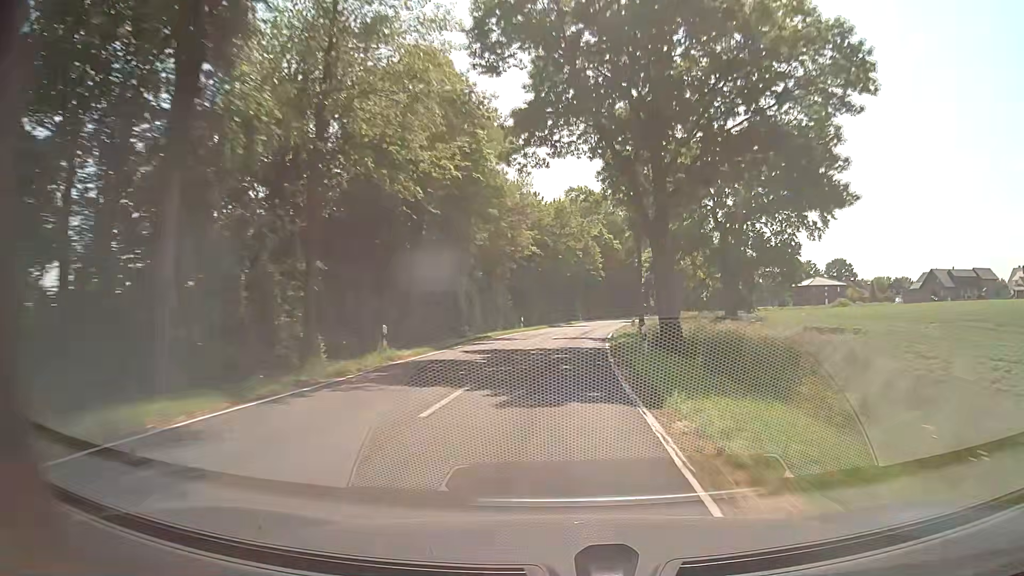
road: tertiary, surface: asphalt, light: Day
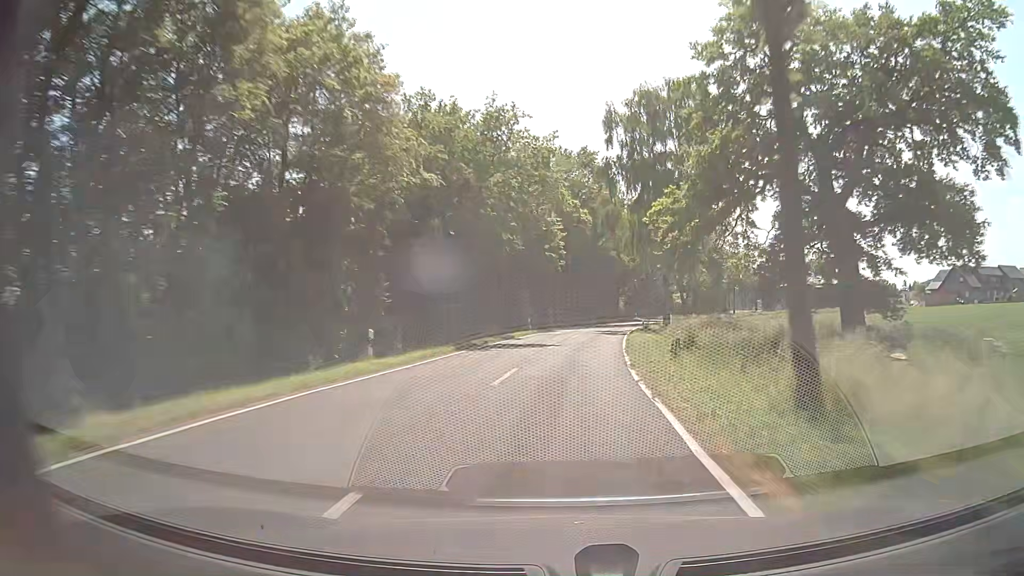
(+0.9, +31.6) m; +3°
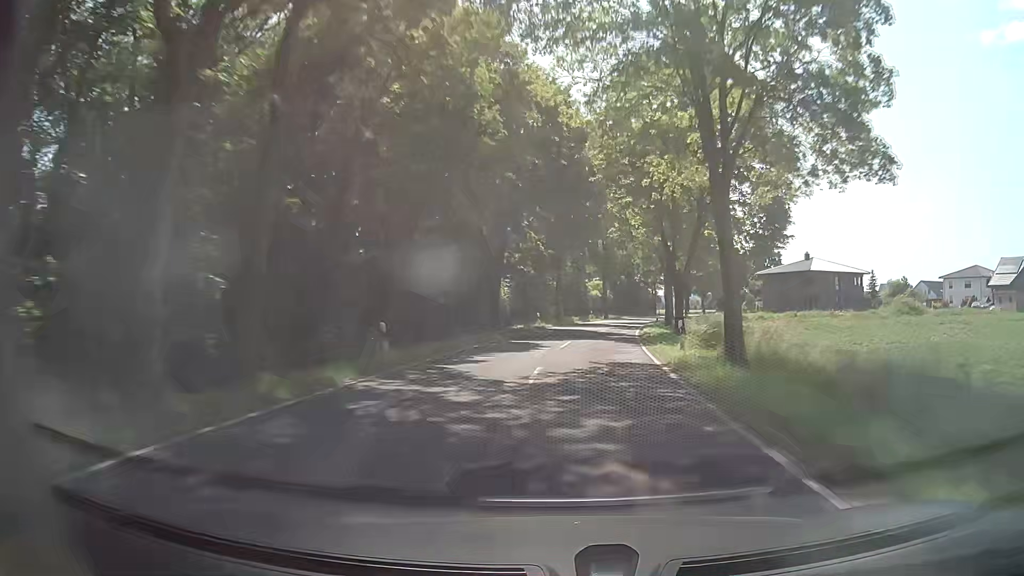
(+5.8, +60.9) m; +11°
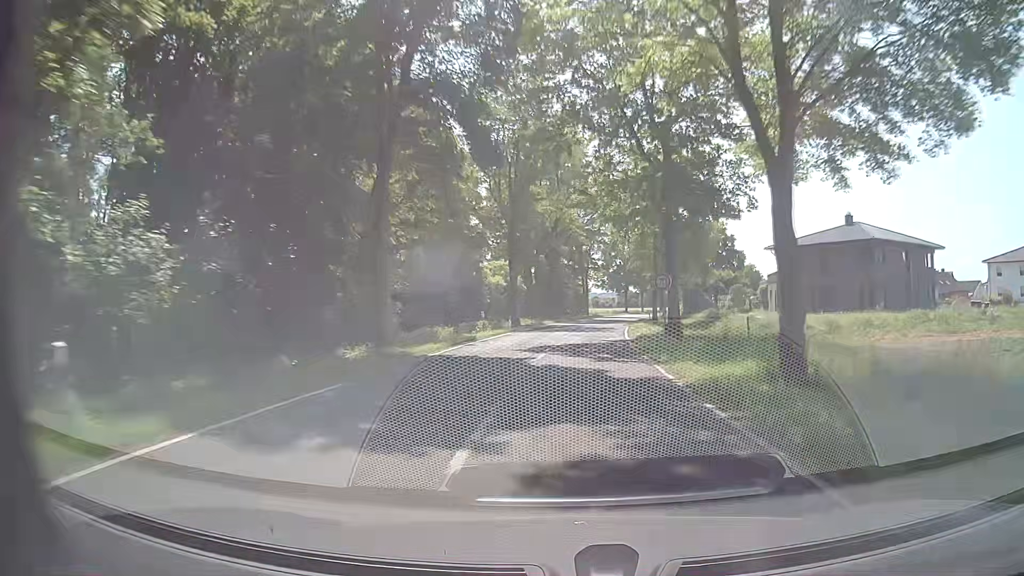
(+3.0, +41.3) m; +8°
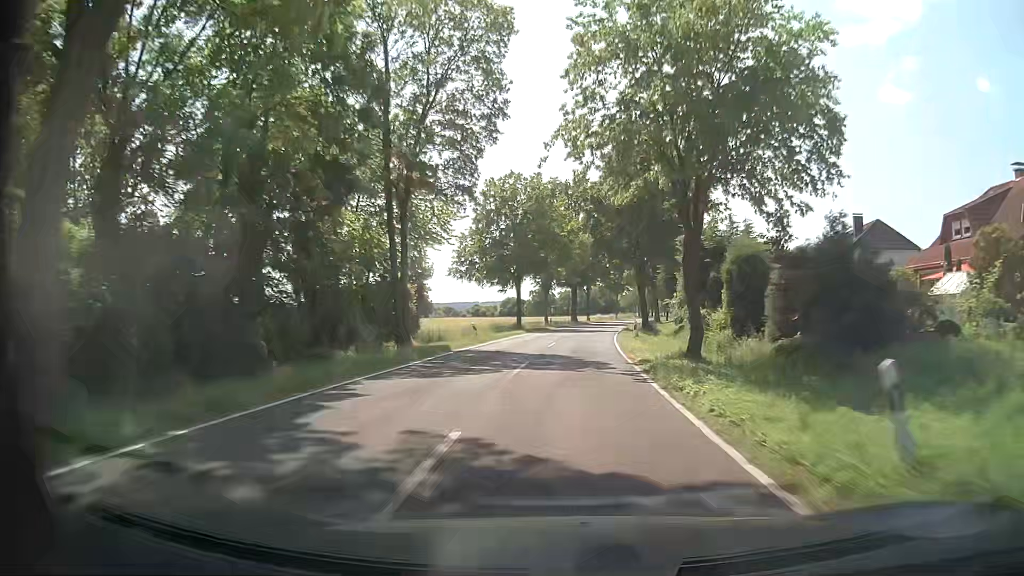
(+5.6, +61.1) m; +10°
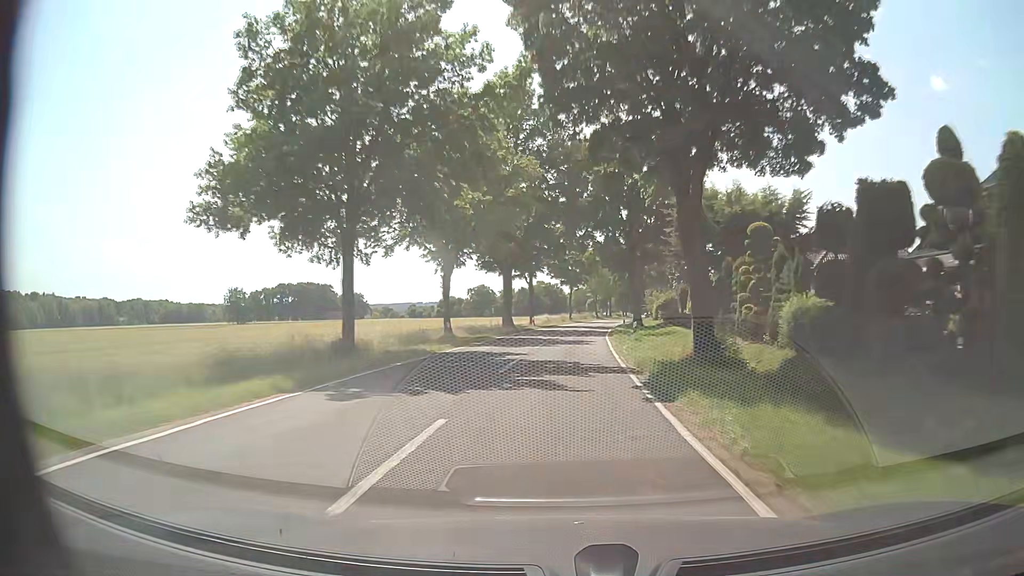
(+1.7, +36.0) m; +5°
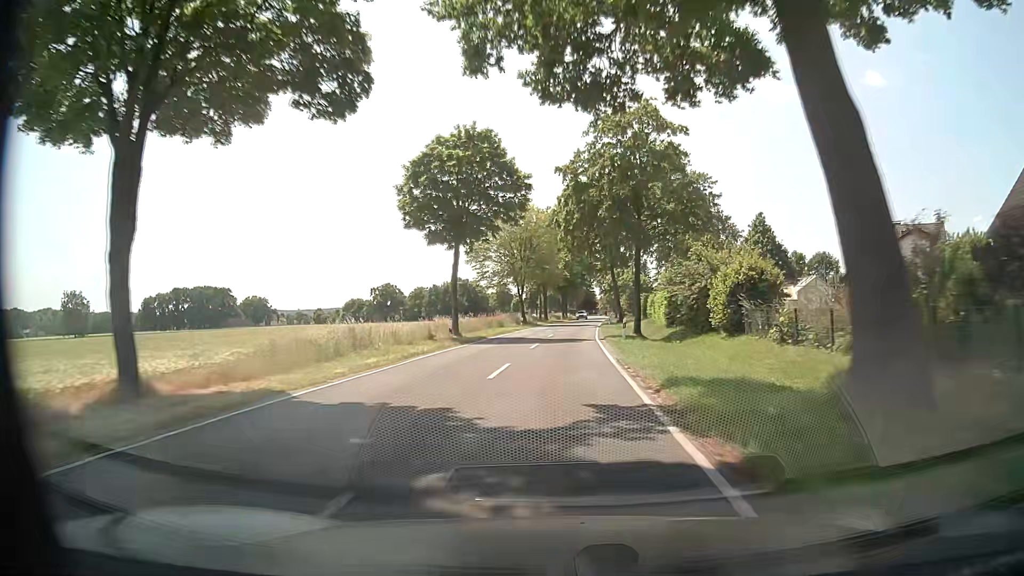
(+3.0, +59.9) m; +5°
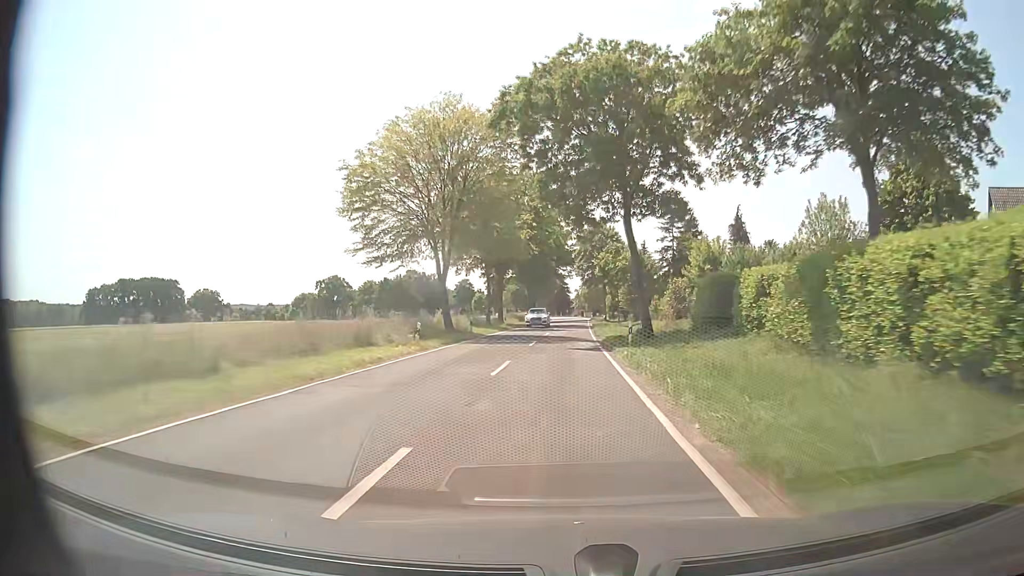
(+1.0, +35.6) m; +3°
(0, +10) (0, +20) (0, +30) (+1, +40) (+1, +50) (+2, +60) (+2, +70) (+2, +80) (+3, +90) (+3, +100) m
